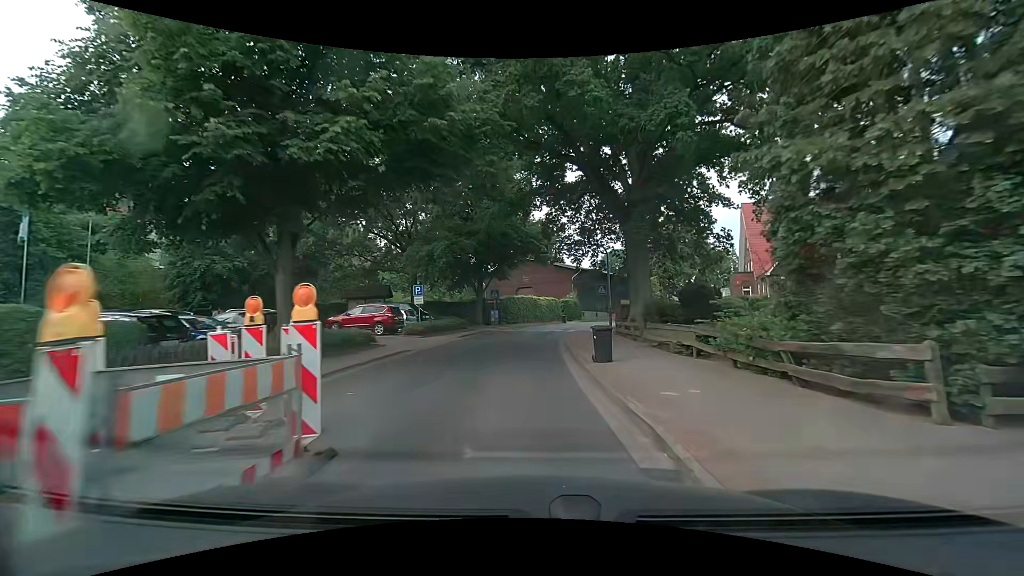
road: tertiary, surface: asphalt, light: Day
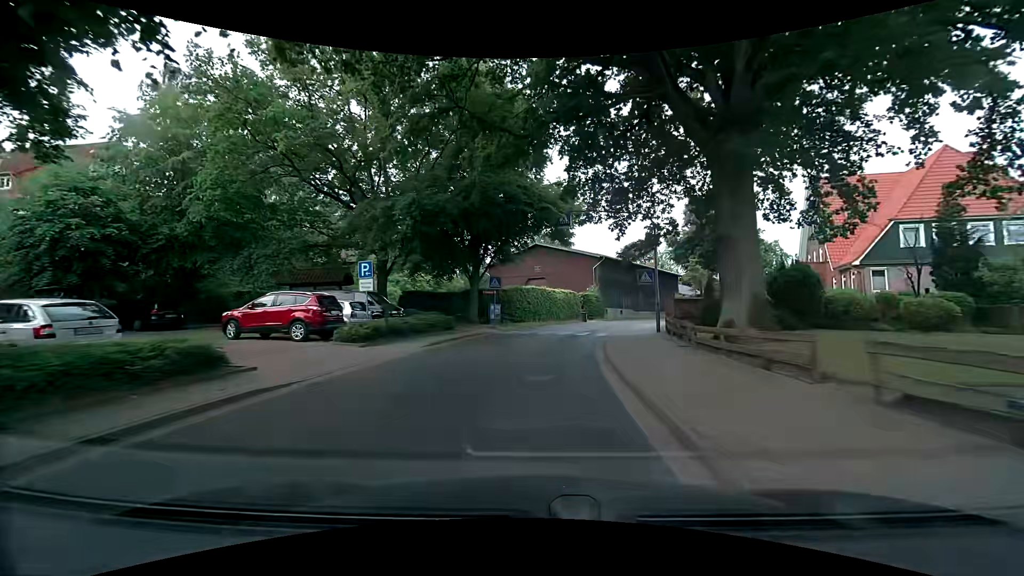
(-0.2, +10.9) m; -2°
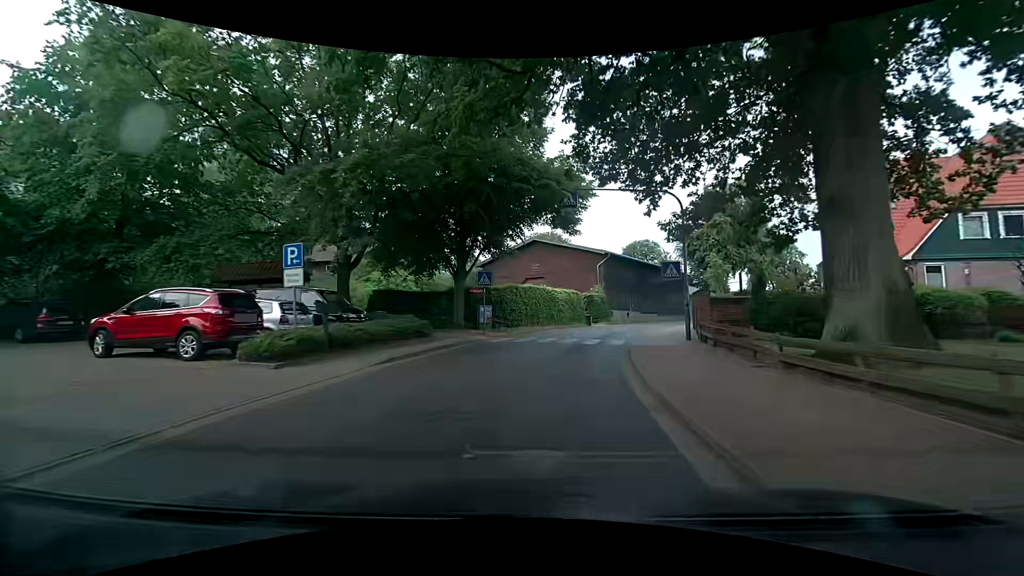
(0.0, +5.3) m; 0°
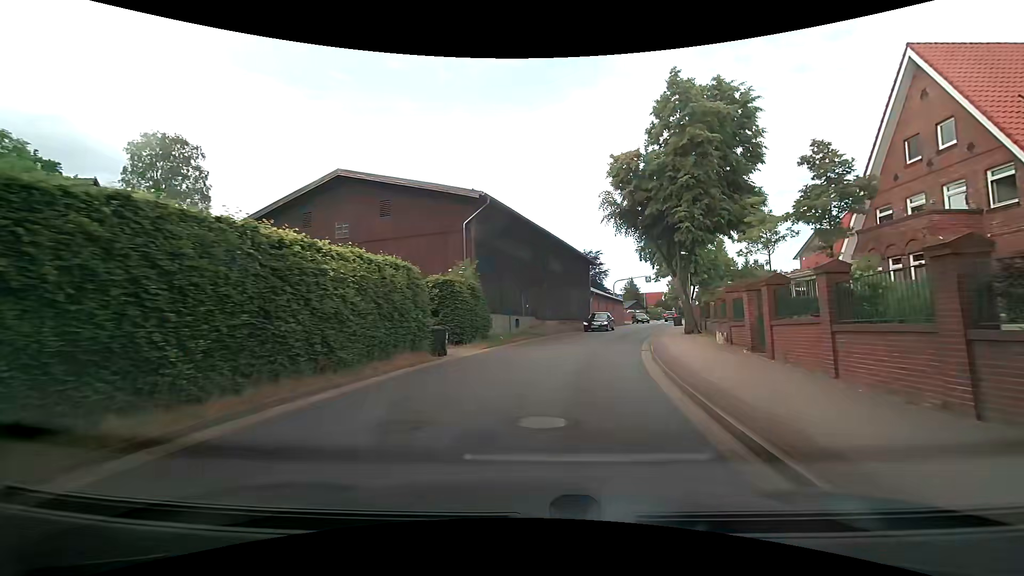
(+2.6, +25.8) m; +15°
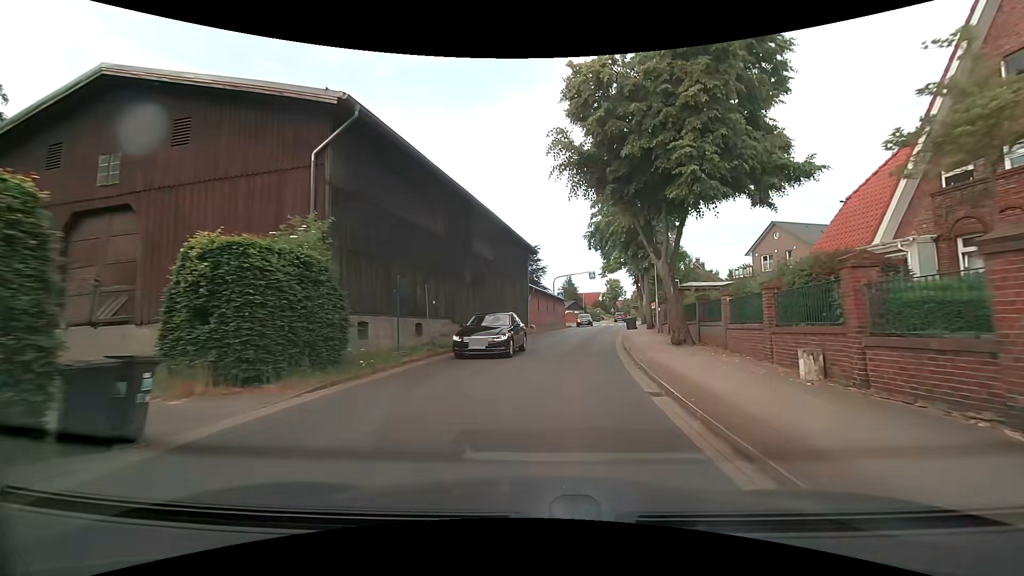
(+0.7, +10.3) m; +7°
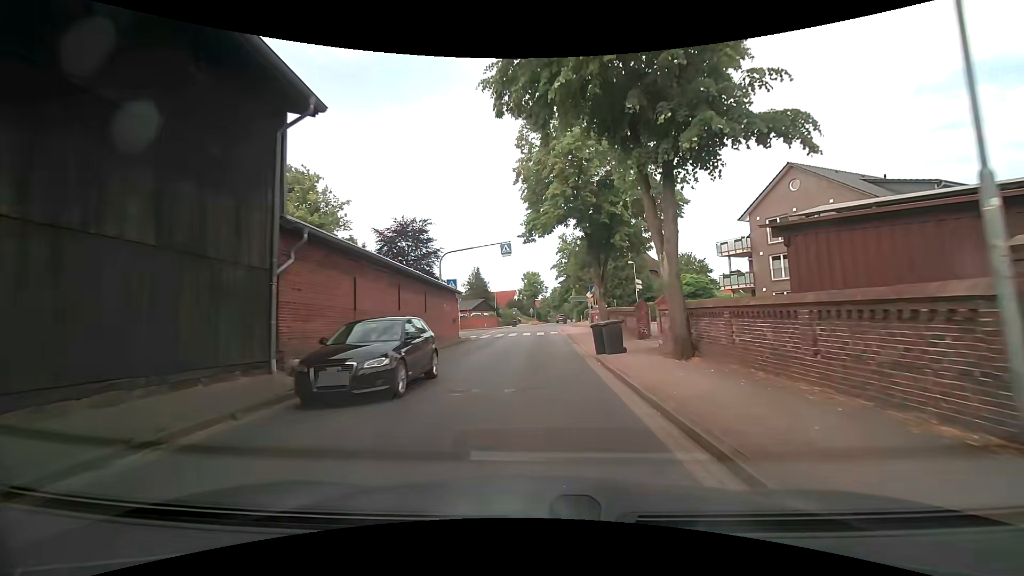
(+2.9, +27.4) m; +10°
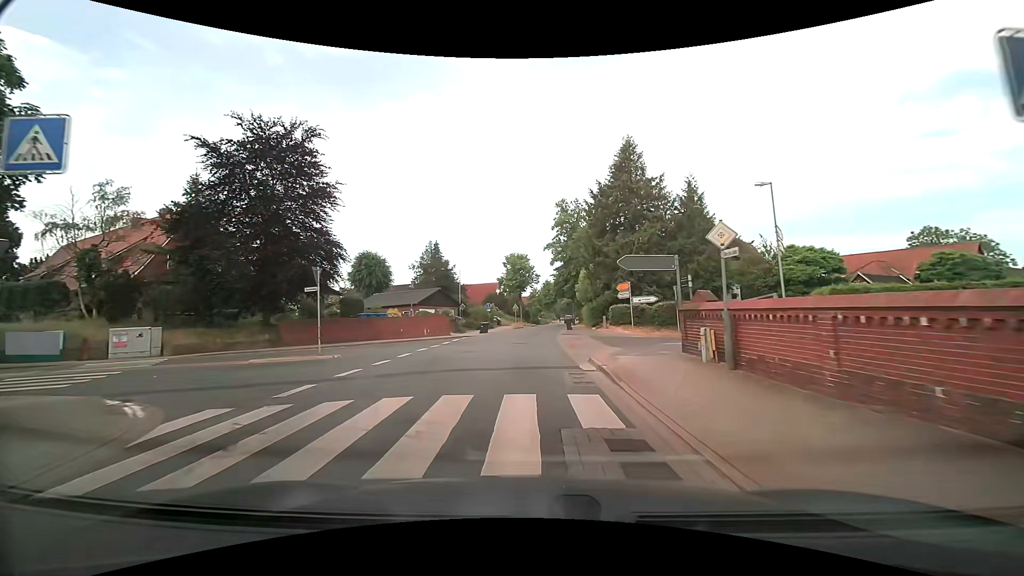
(+0.6, +30.2) m; +2°
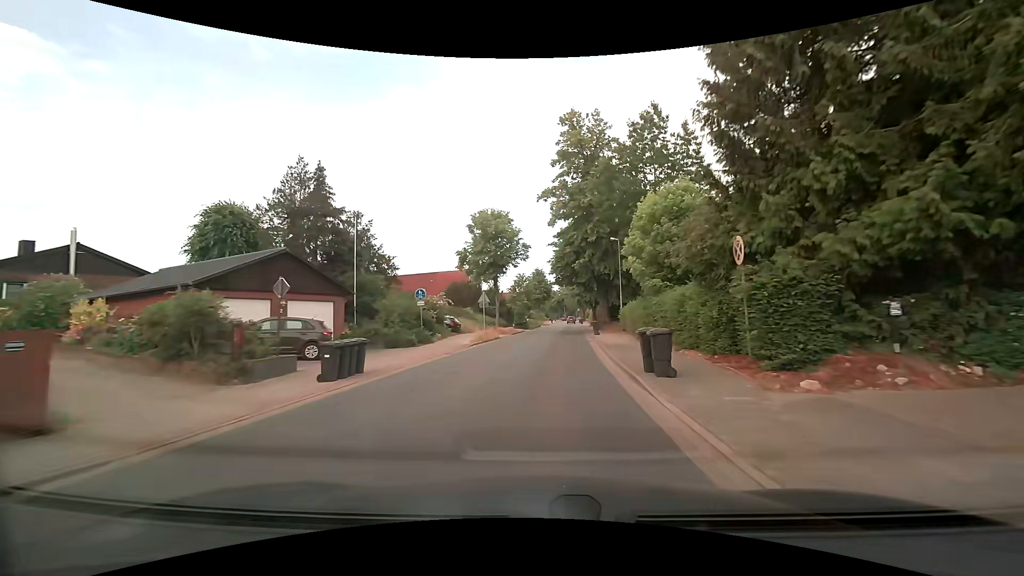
(-0.2, +31.7) m; +1°
(0, +10) (+1, +20) (+1, +30) (+2, +40) (+3, +50) (+4, +60) (+5, +70) (+6, +80) (+7, +90) (+7, +100) m
